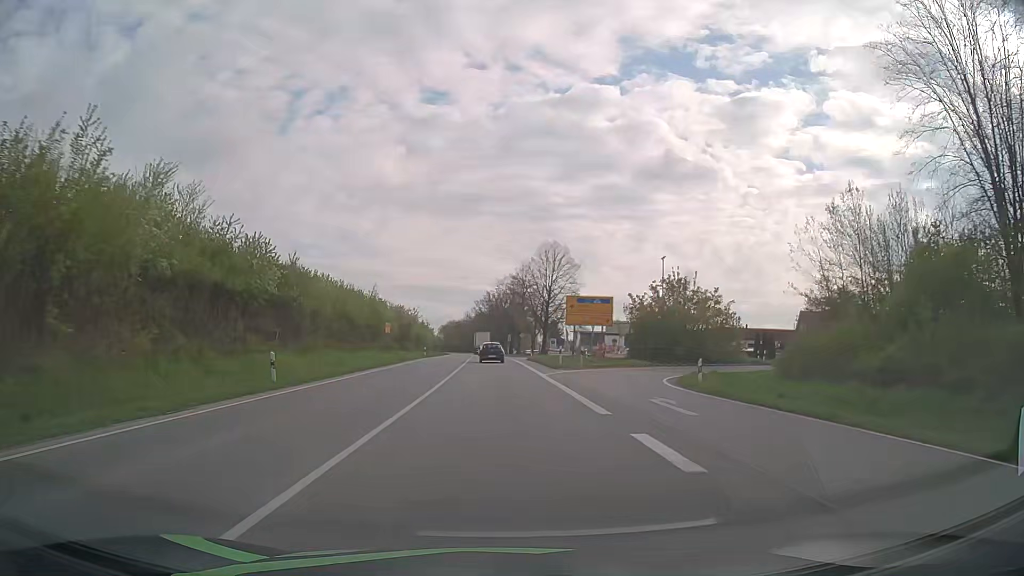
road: primary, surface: asphalt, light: Day
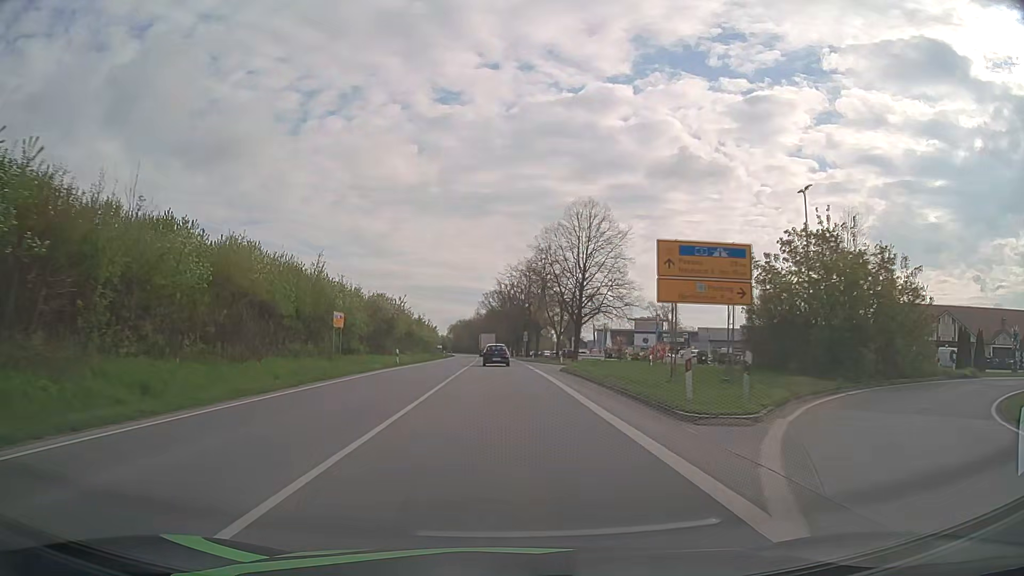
(-0.2, +24.8) m; -1°
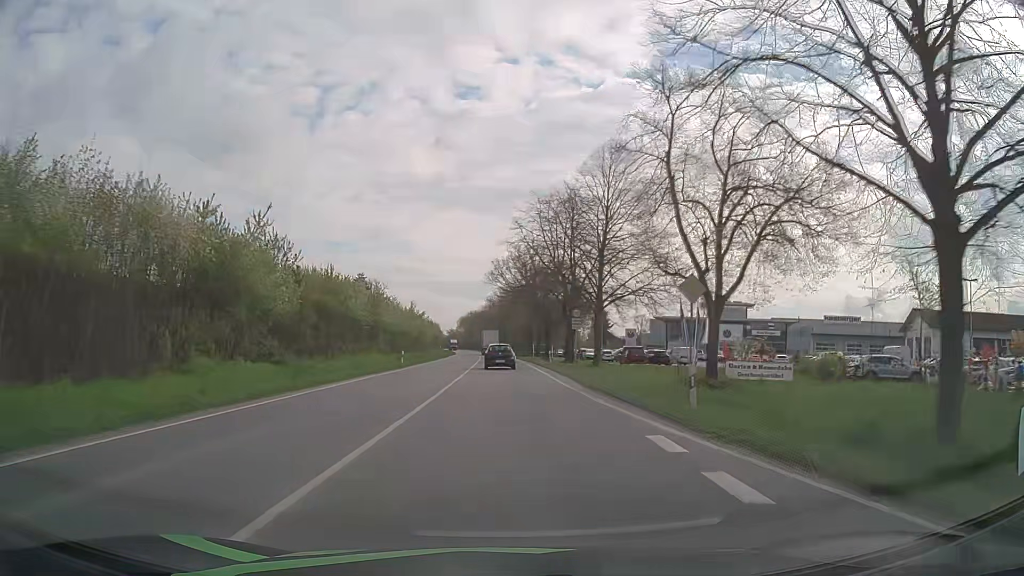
(-0.7, +49.4) m; -2°
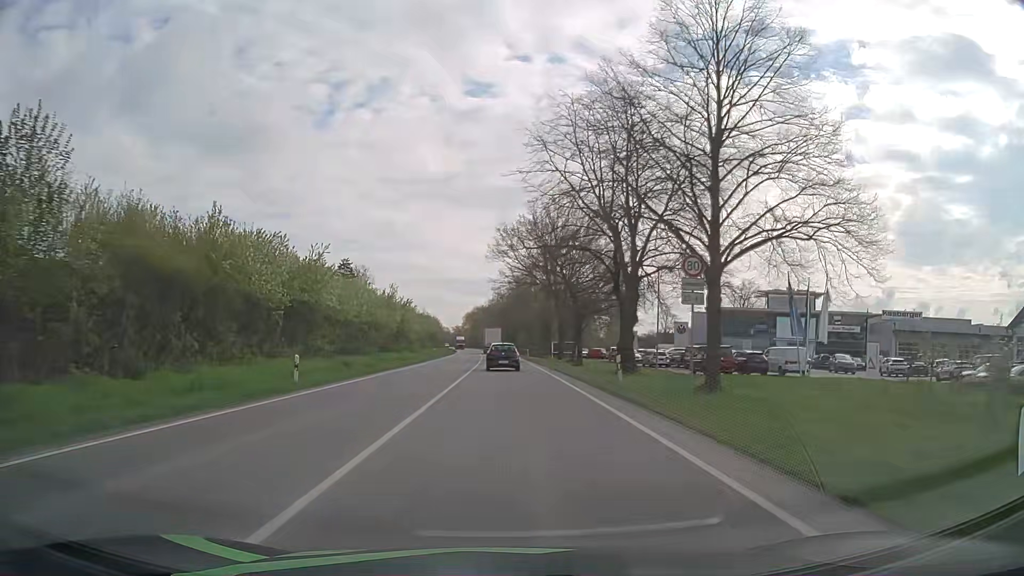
(-0.1, +24.5) m; -1°
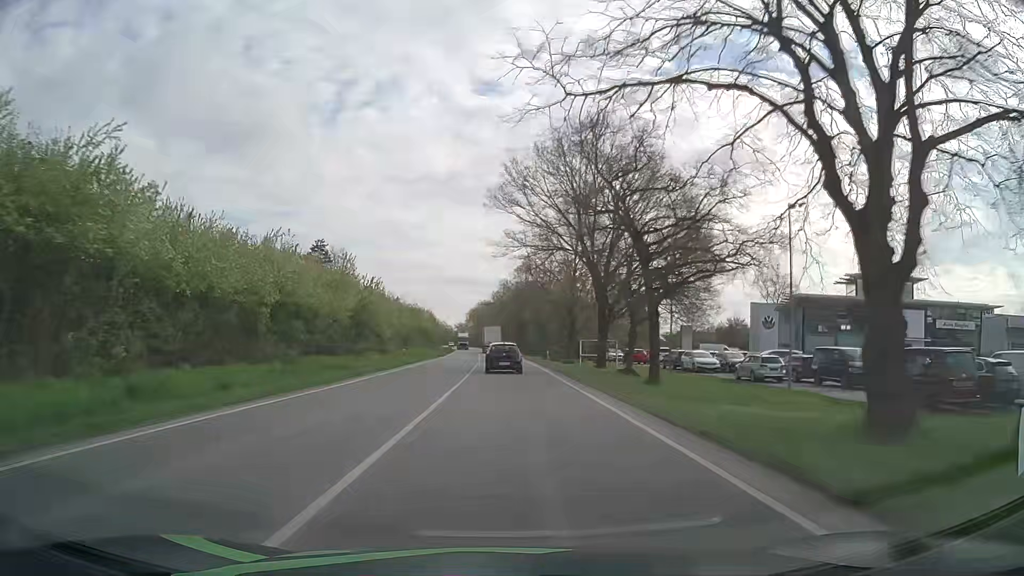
(-0.2, +24.4) m; -1°
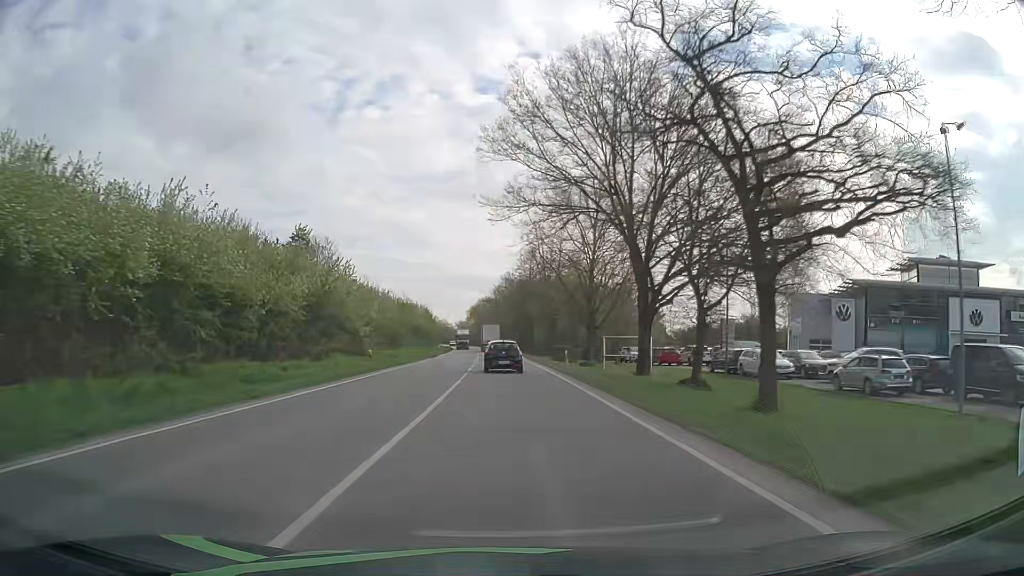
(0.0, +12.2) m; 0°
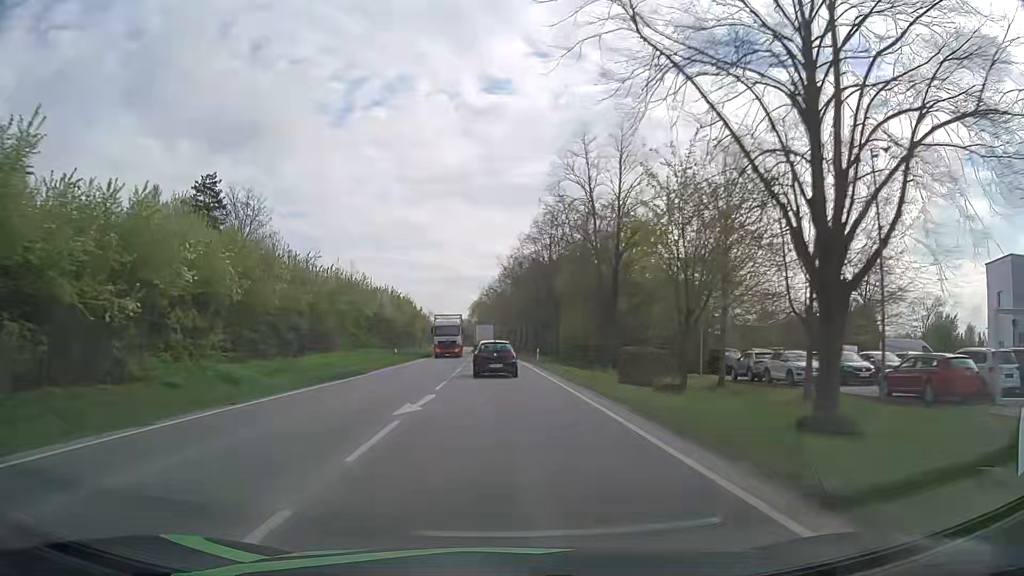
(-0.2, +36.5) m; -1°
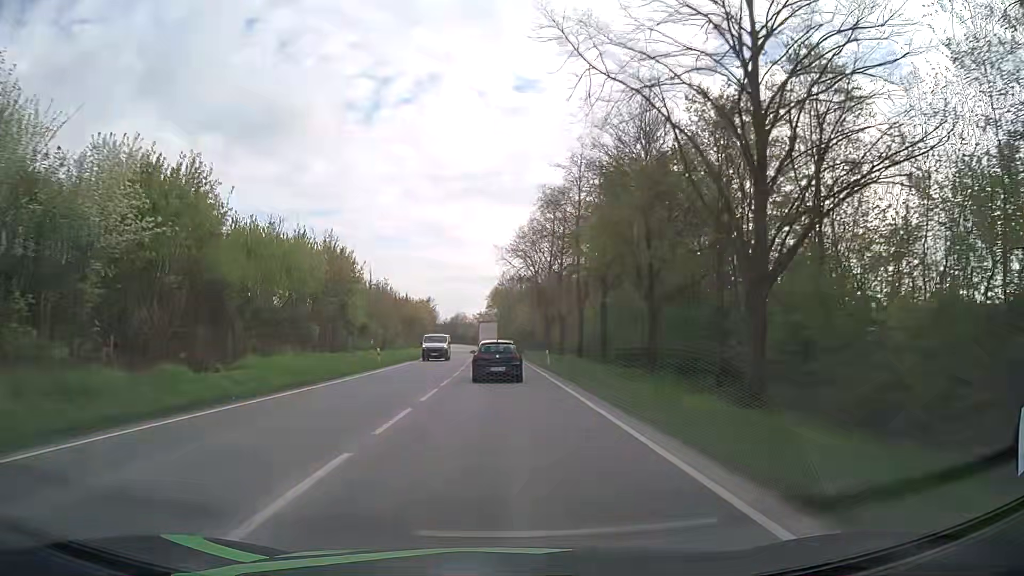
(-1.4, +57.4) m; -2°
(0, +10) (0, +20) (0, +30) (0, +40) (0, +50) (-1, +60) (-1, +70) (-1, +80) (-2, +90) (-2, +100) m
